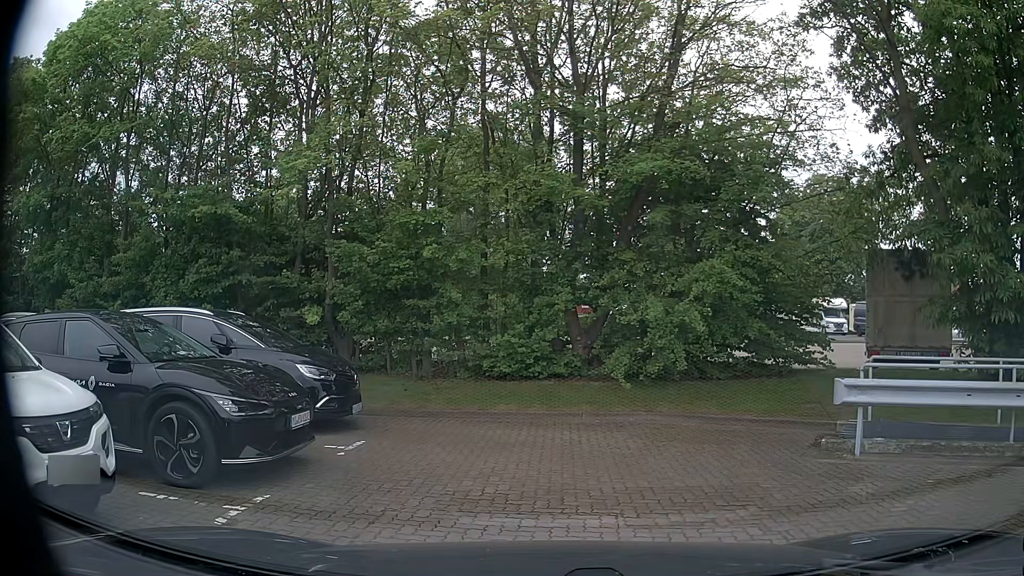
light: Day
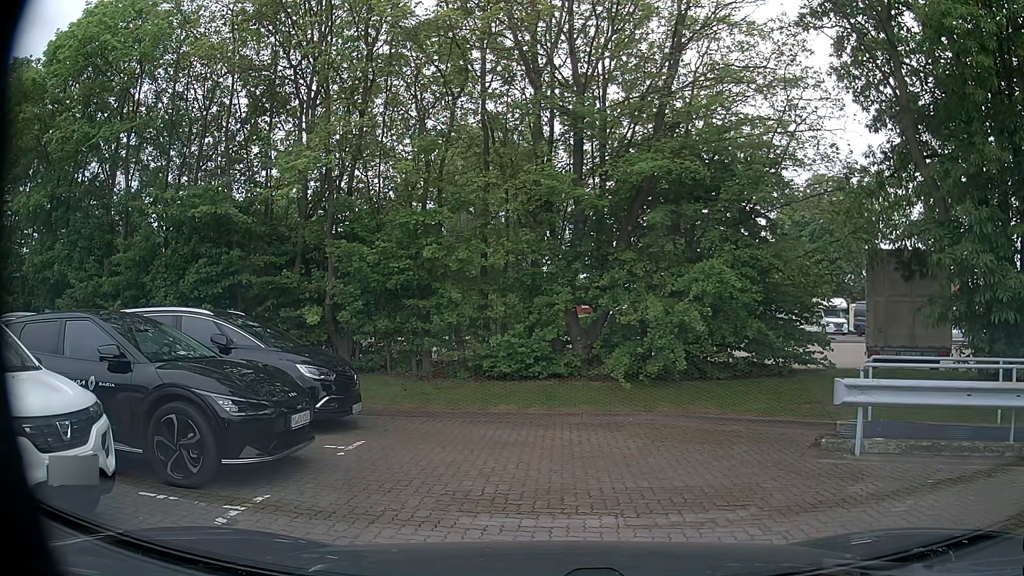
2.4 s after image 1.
(0.0, 0.0) m; 0°
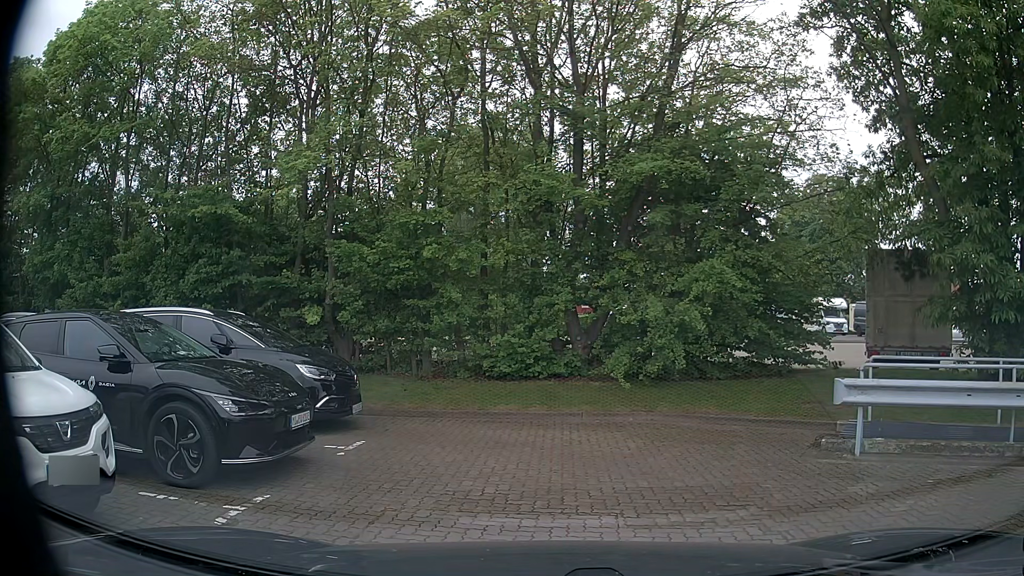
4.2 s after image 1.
(0.0, 0.0) m; 0°
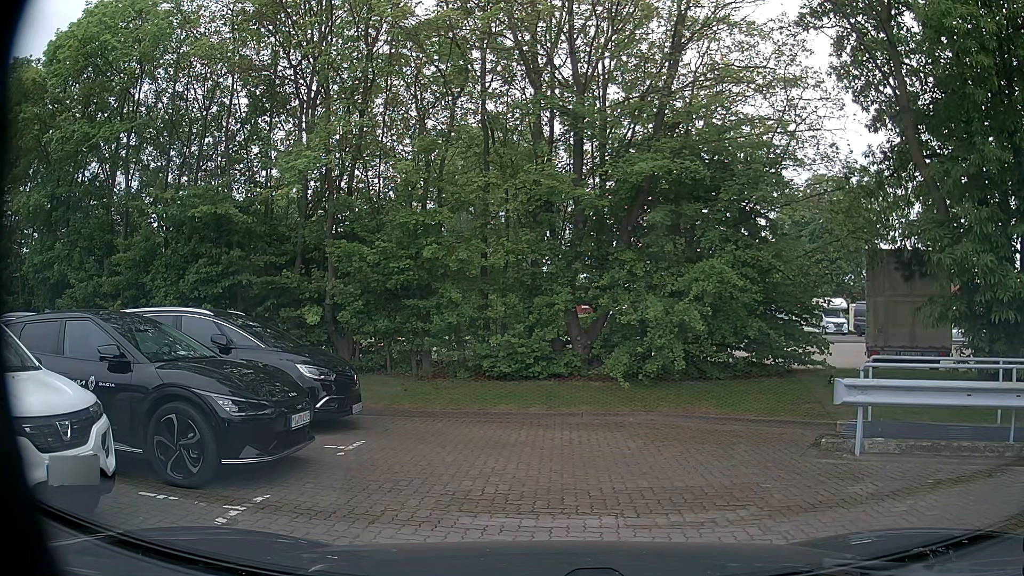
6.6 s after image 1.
(0.0, 0.0) m; 0°
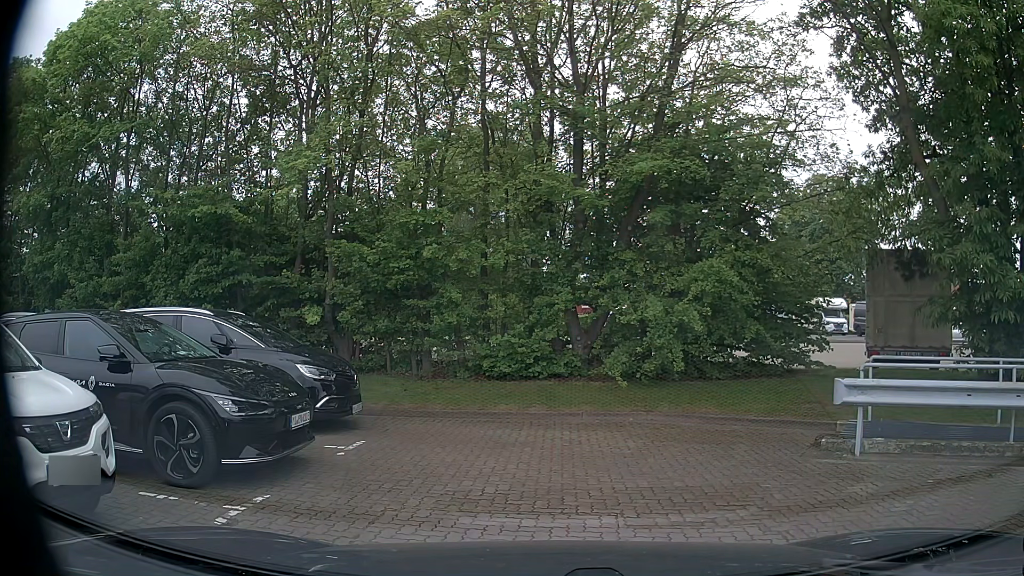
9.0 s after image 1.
(0.0, 0.0) m; 0°
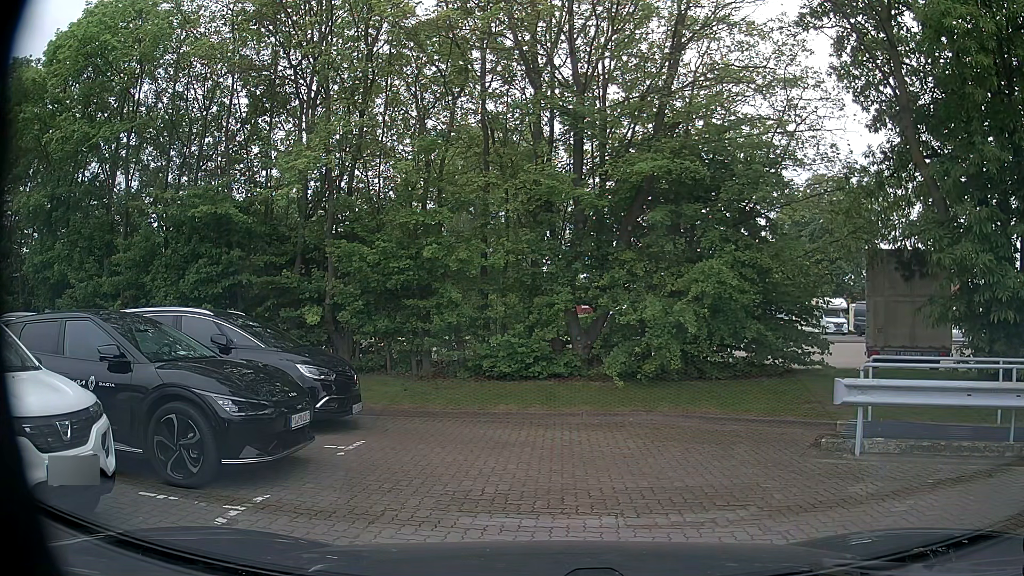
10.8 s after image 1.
(0.0, 0.0) m; 0°
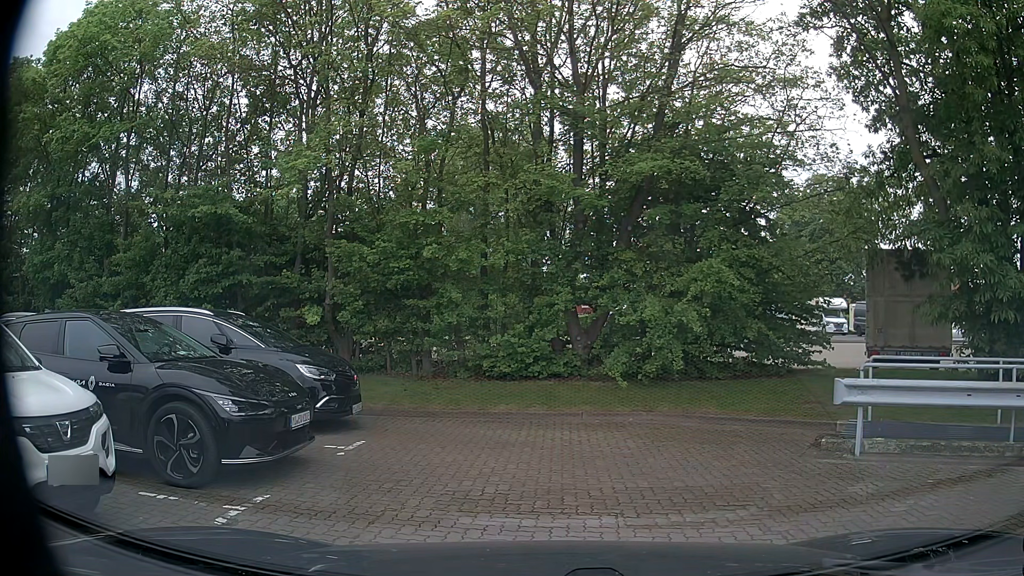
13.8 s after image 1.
(0.0, 0.0) m; 0°
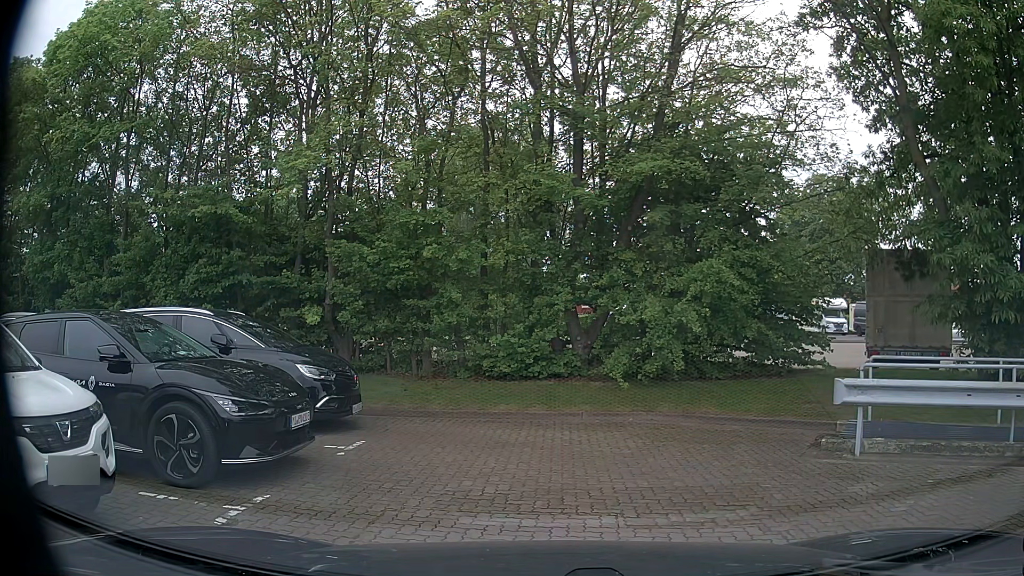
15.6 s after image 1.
(0.0, 0.0) m; 0°
